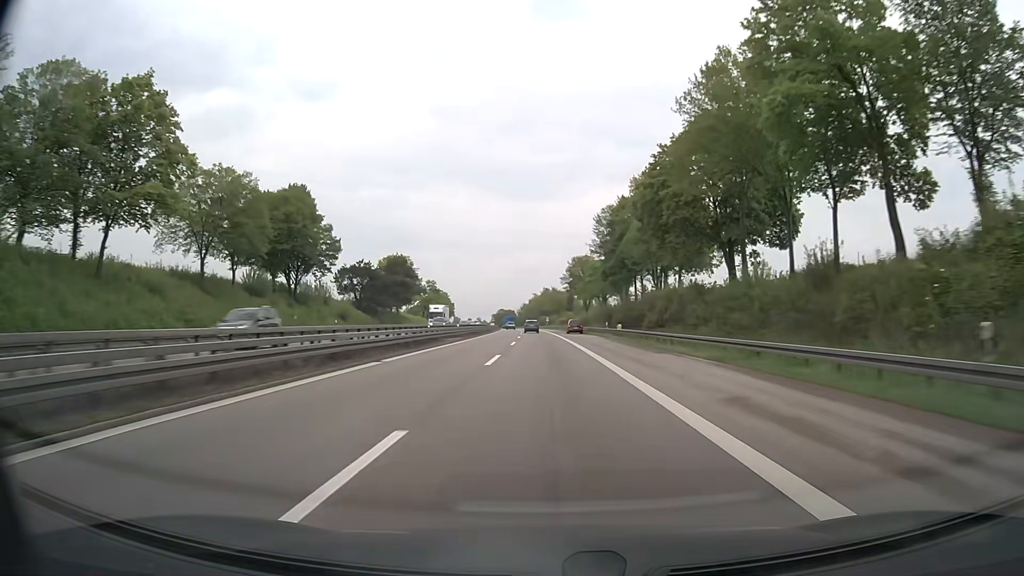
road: motorway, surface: asphalt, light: Day
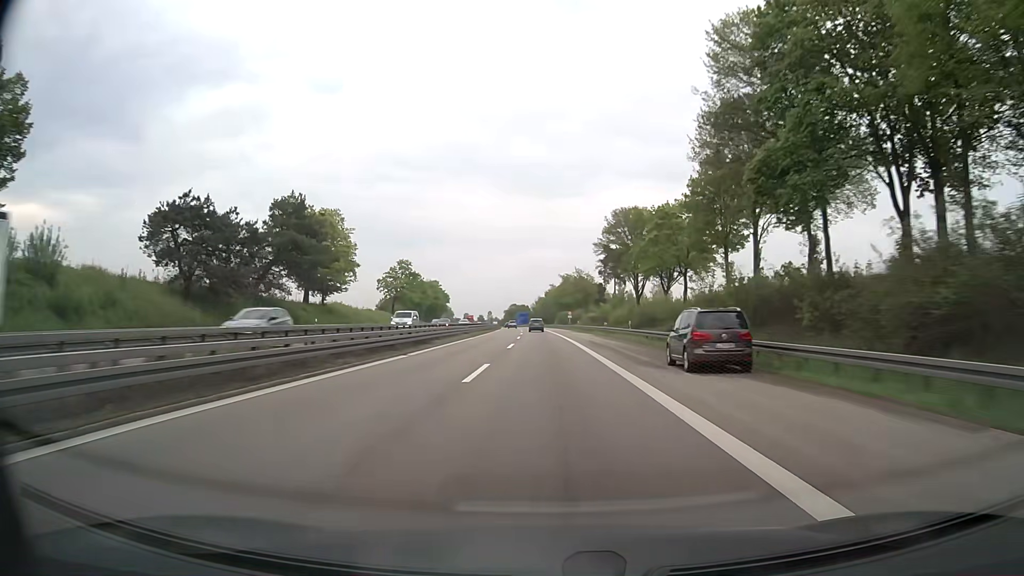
(-0.7, +60.1) m; -1°
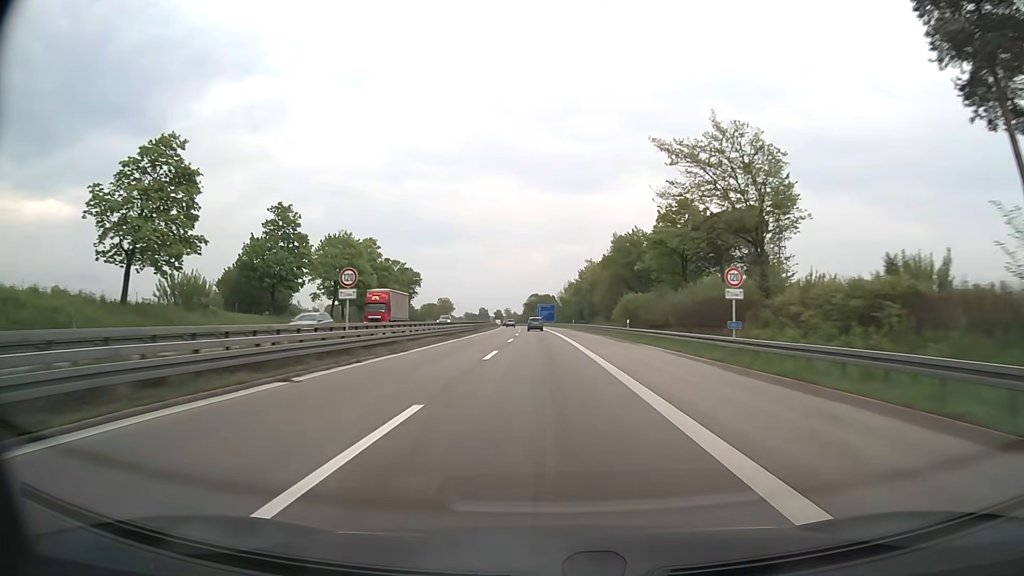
(-2.1, +100.9) m; -3°
(0, +10) (0, +20) (0, +30) (0, +40) (-1, +50) (-1, +60) (-1, +70) (-1, +80) (-2, +90) (-2, +100) m
